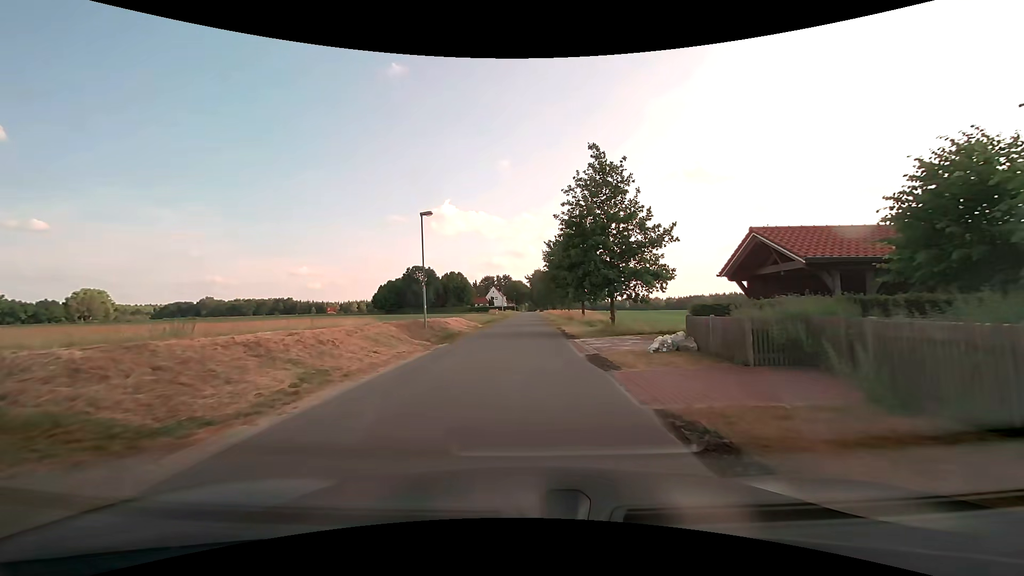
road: unclassified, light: Day
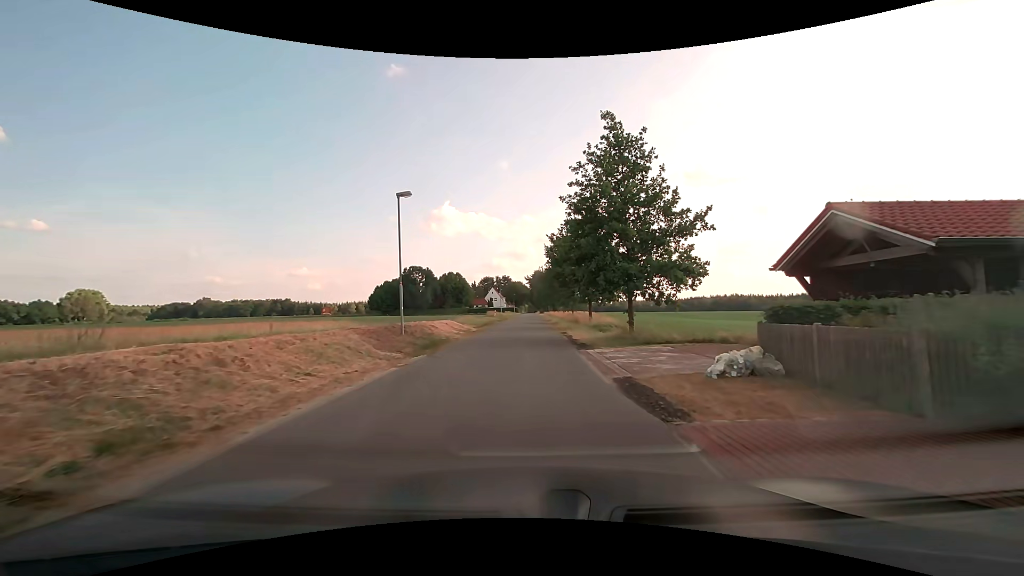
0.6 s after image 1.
(0.0, +4.5) m; 0°
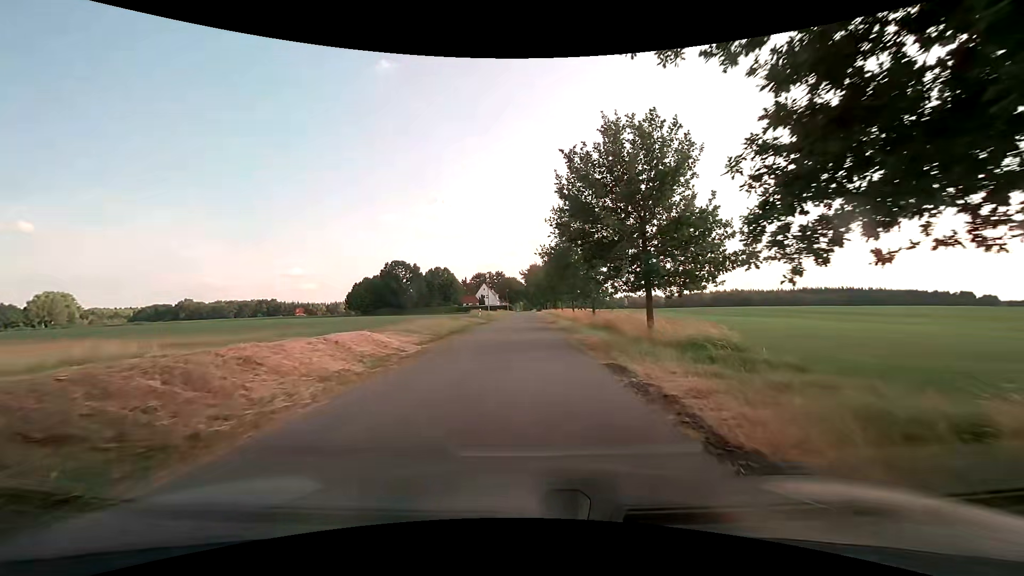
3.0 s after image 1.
(+0.1, +18.0) m; +1°
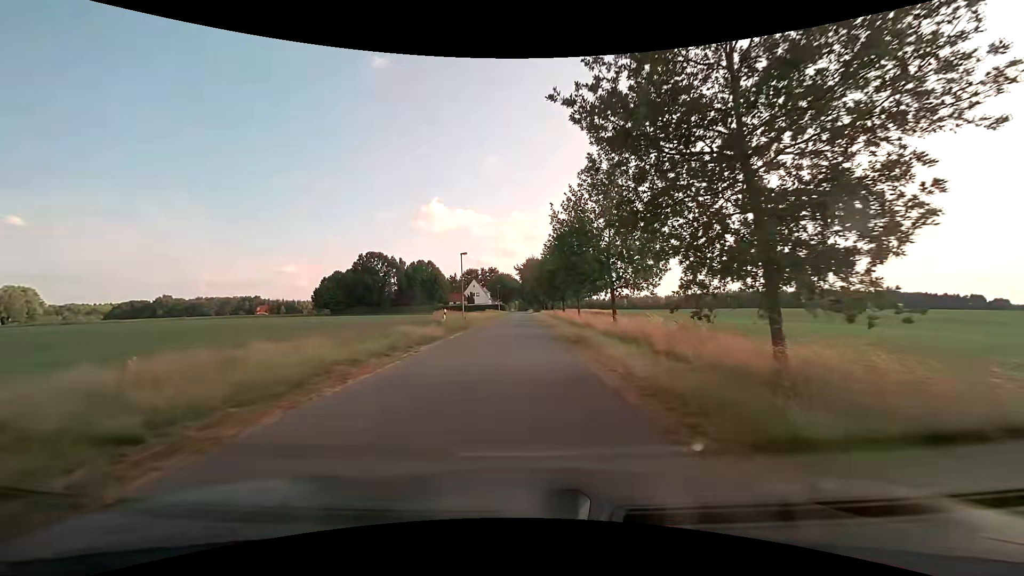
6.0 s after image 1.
(+0.2, +22.4) m; 0°
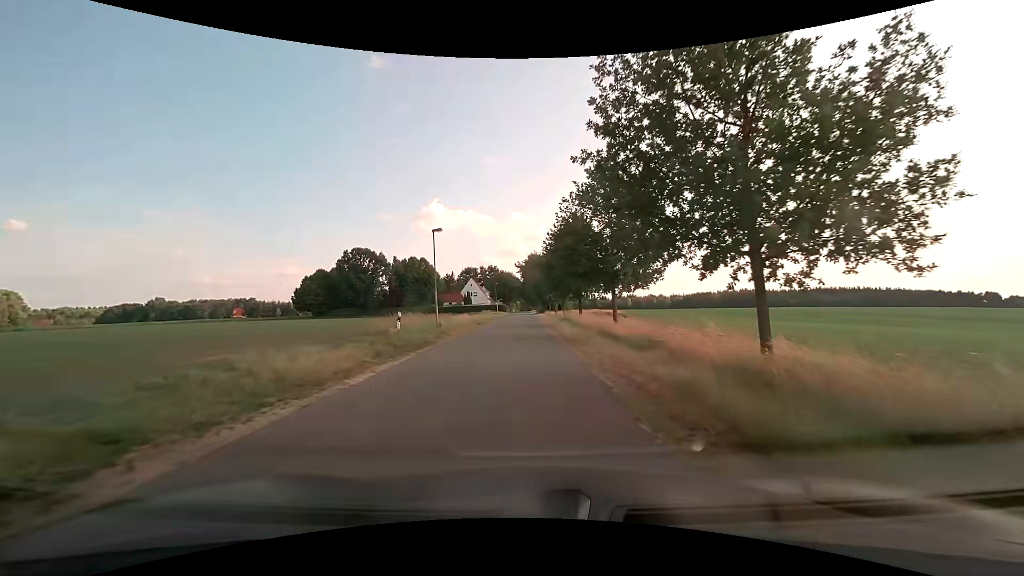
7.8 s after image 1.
(0.0, +13.5) m; 0°
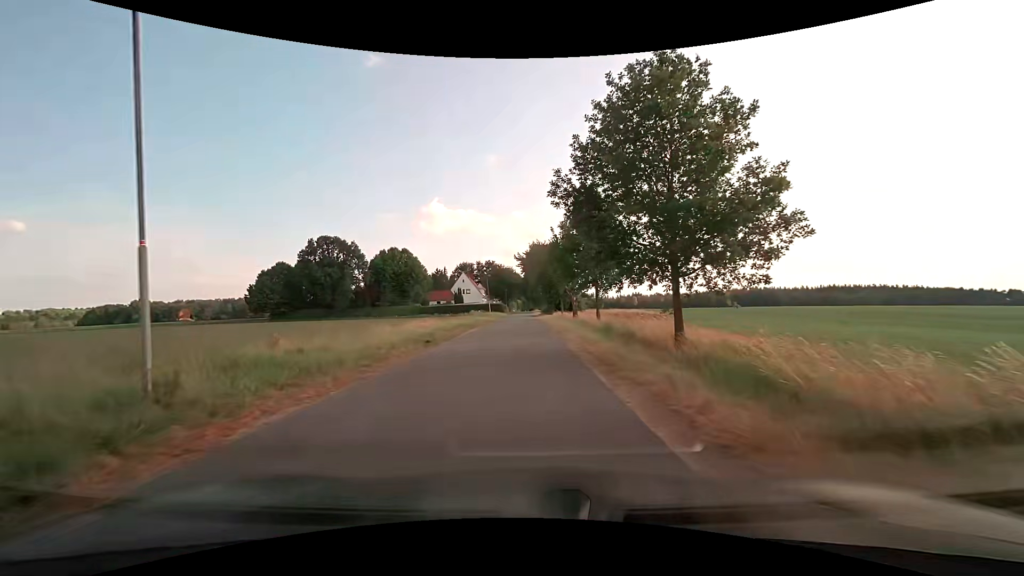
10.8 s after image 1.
(-0.2, +22.5) m; -1°
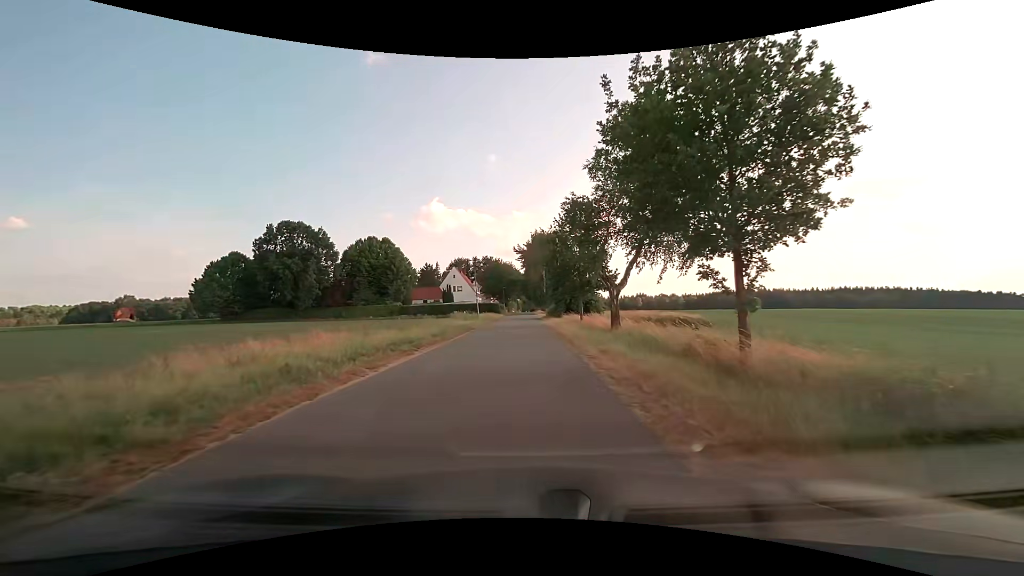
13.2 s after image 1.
(0.0, +18.1) m; 0°
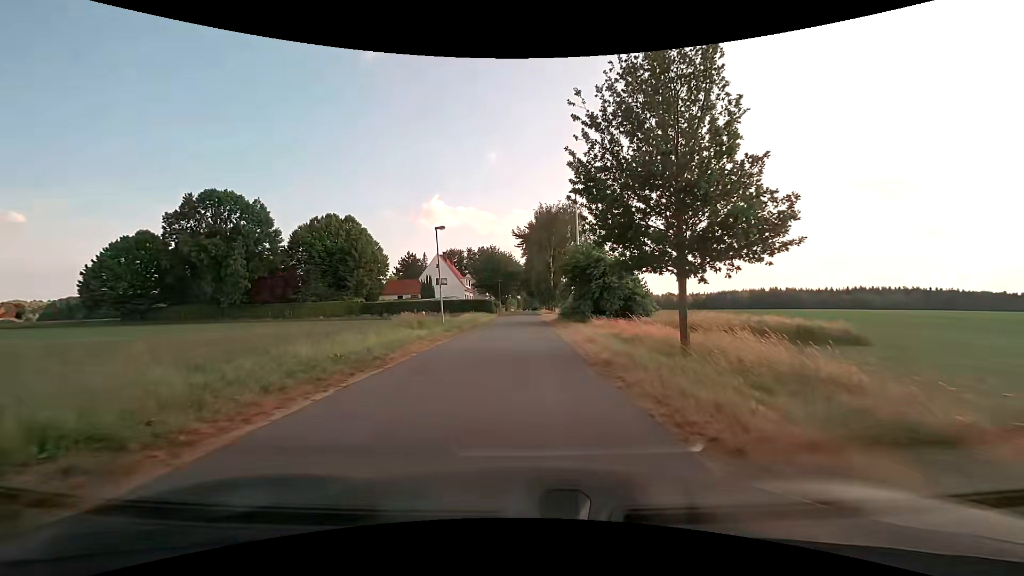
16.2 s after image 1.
(-0.1, +22.7) m; 0°
(0, +10) (0, +20) (0, +30) (0, +40) (0, +50) (0, +60) (0, +70) (0, +80) (0, +90) (0, +100) m
